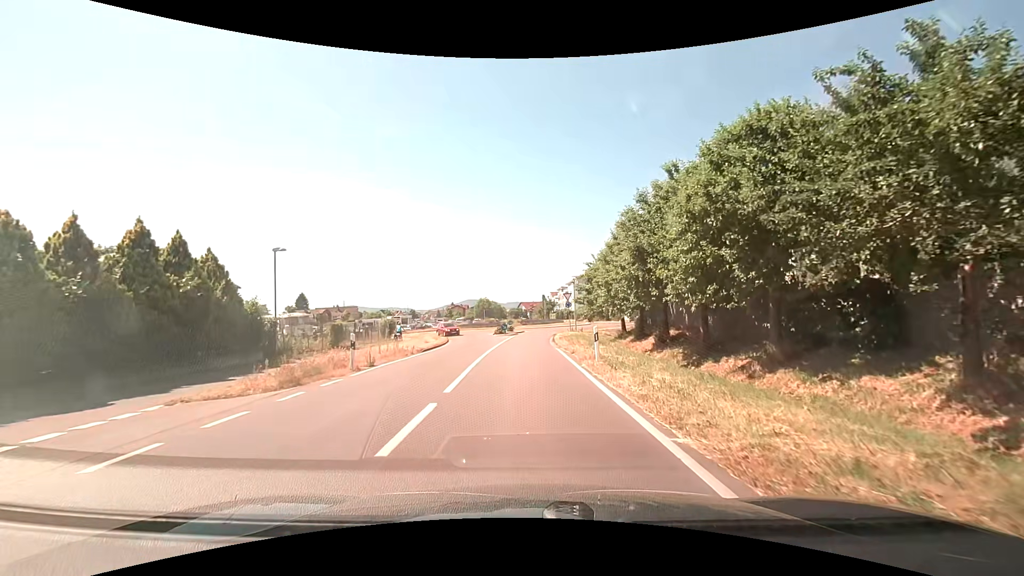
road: secondary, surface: asphalt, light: Day
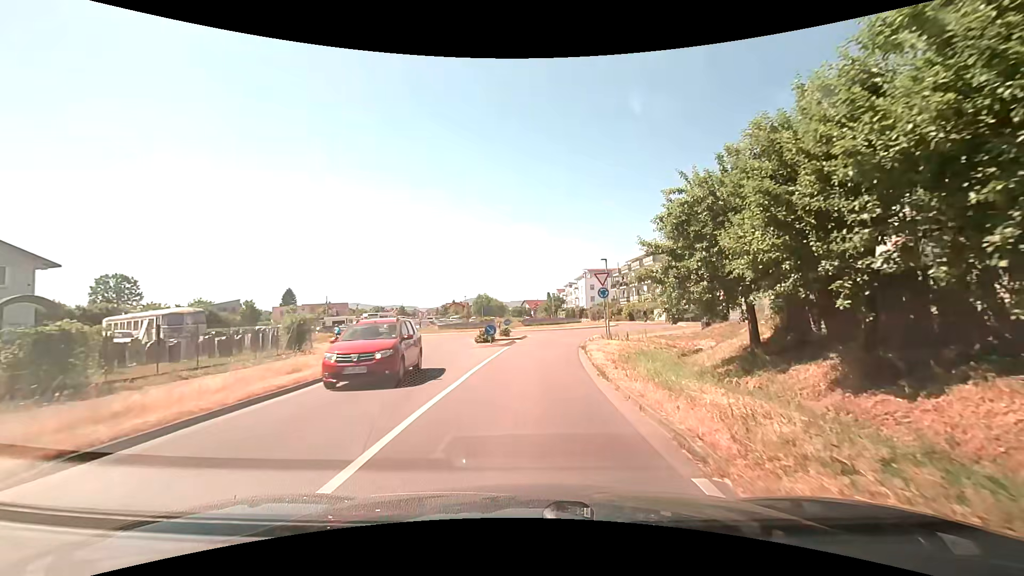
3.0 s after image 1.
(-0.2, +19.1) m; -1°
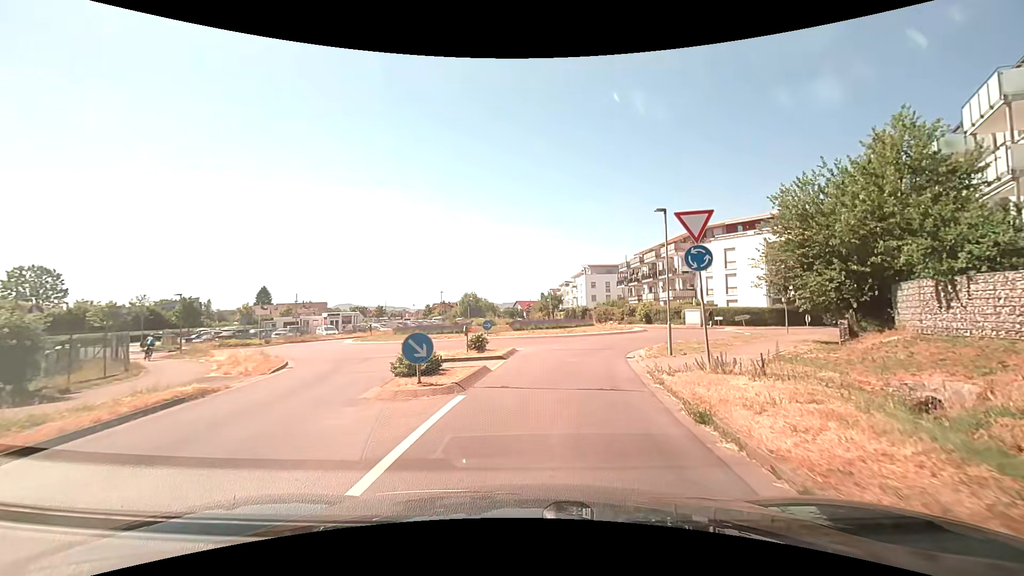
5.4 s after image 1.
(0.0, +15.2) m; +1°
(0, +10) (+2, +20) (+7, +29) (+12, +37) (+11, +47) (+5, +54) (-5, +55) (-14, +51) (-23, +47) (-33, +46) m
